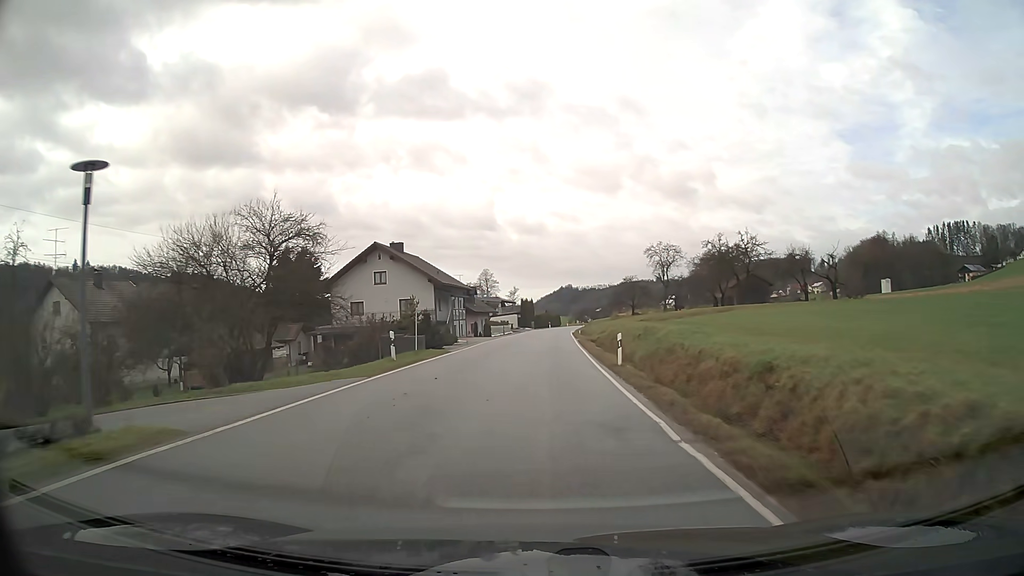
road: secondary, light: Day
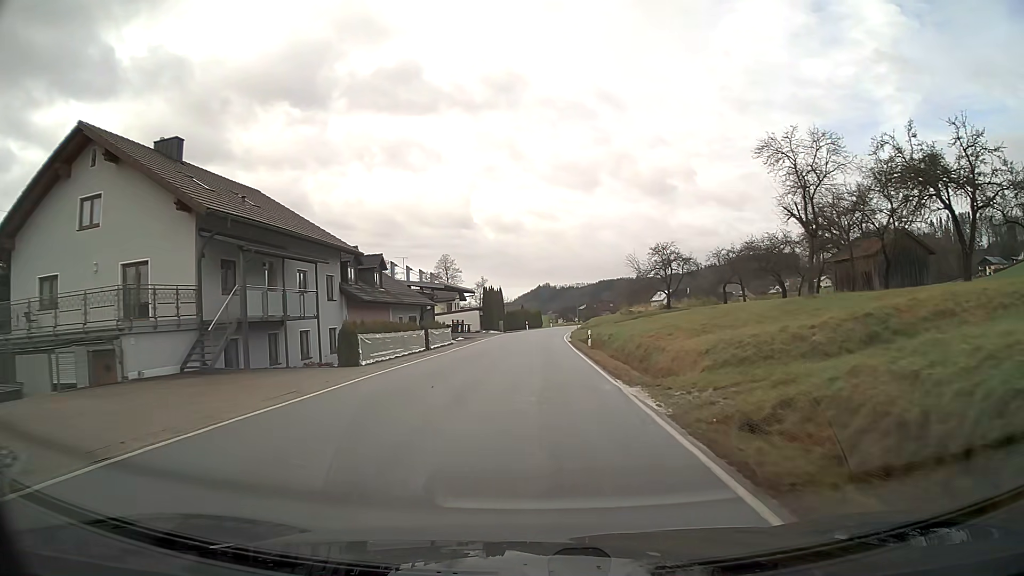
(+0.8, +38.7) m; +2°
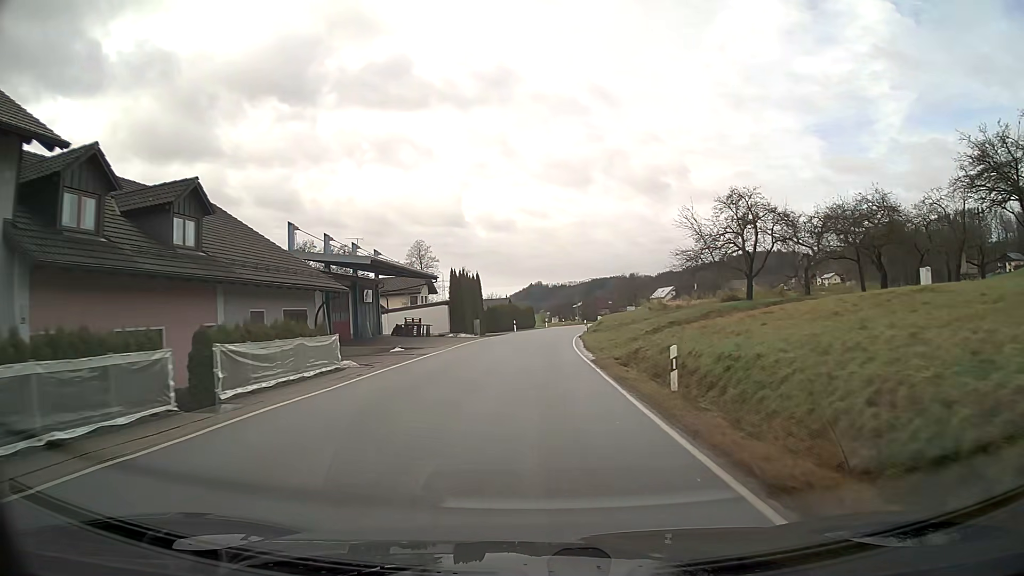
(+0.1, +22.9) m; +1°
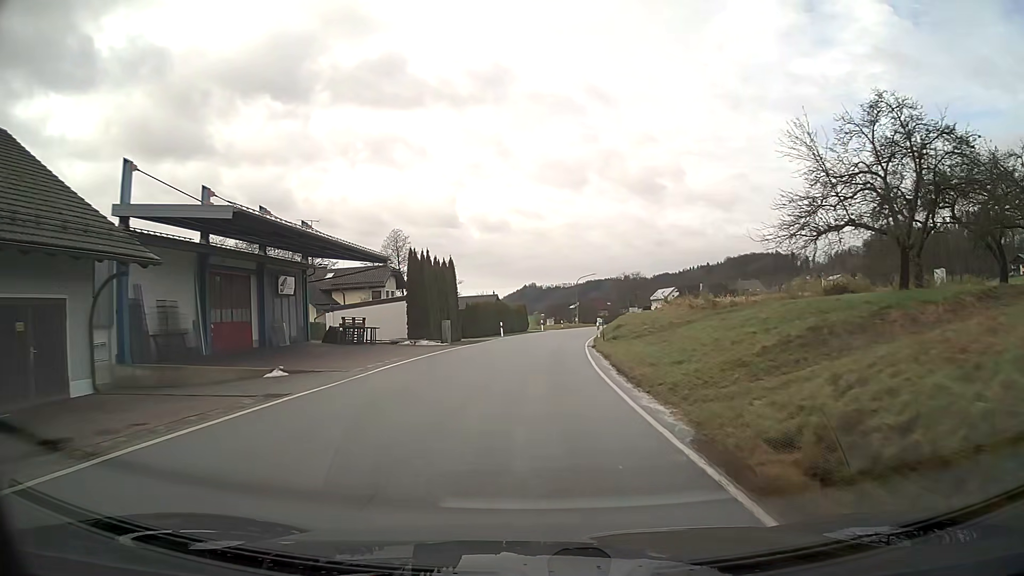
(+0.1, +15.2) m; +1°
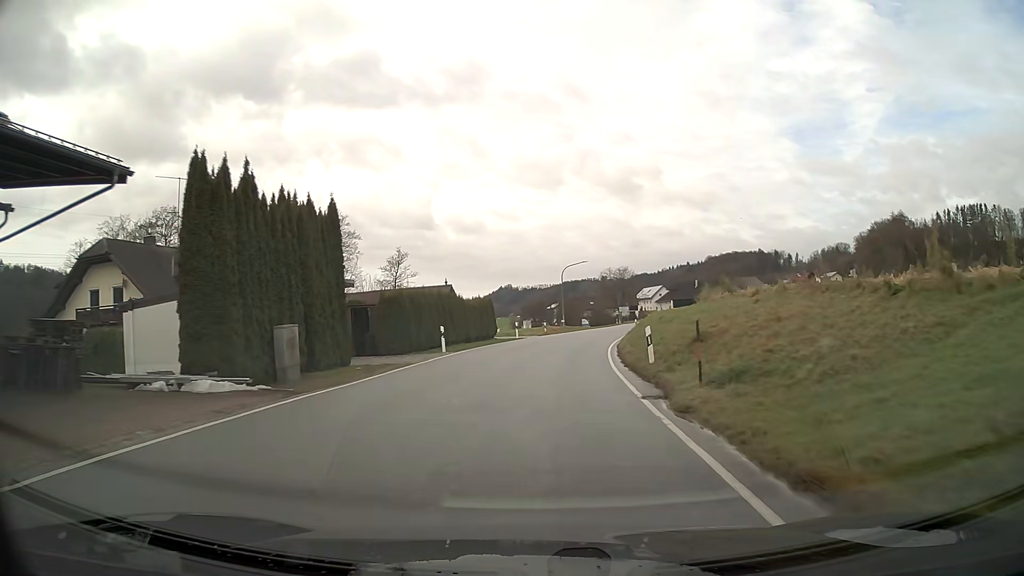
(+0.4, +22.7) m; +2°
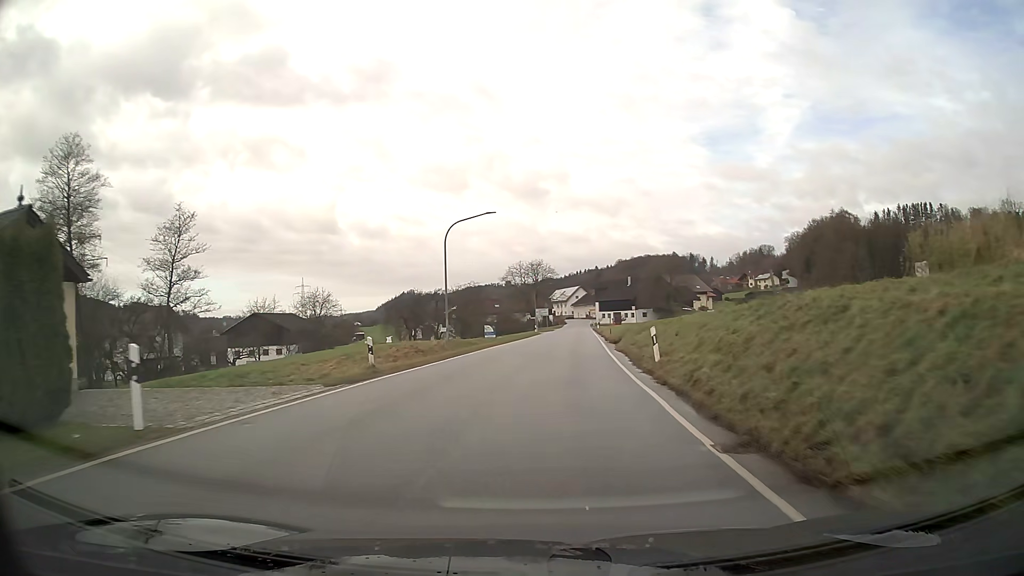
(+2.5, +37.2) m; +8°
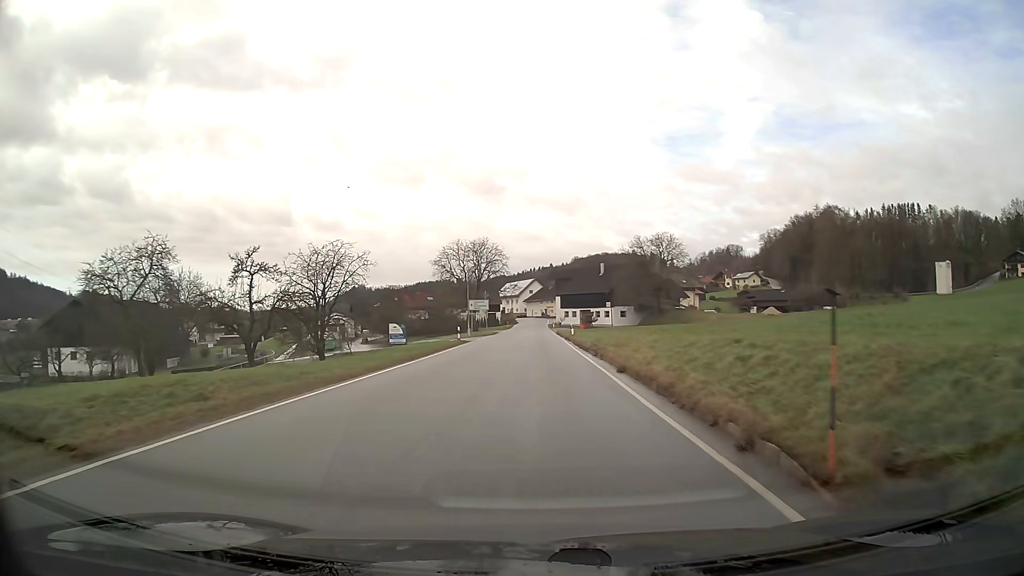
(+1.6, +36.5) m; +3°
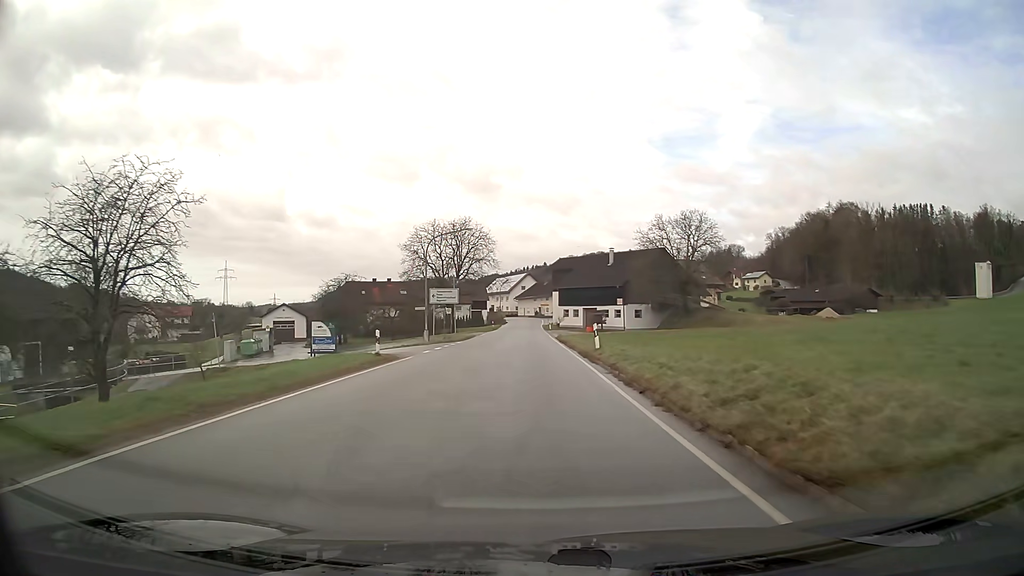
(+0.1, +21.7) m; 0°
